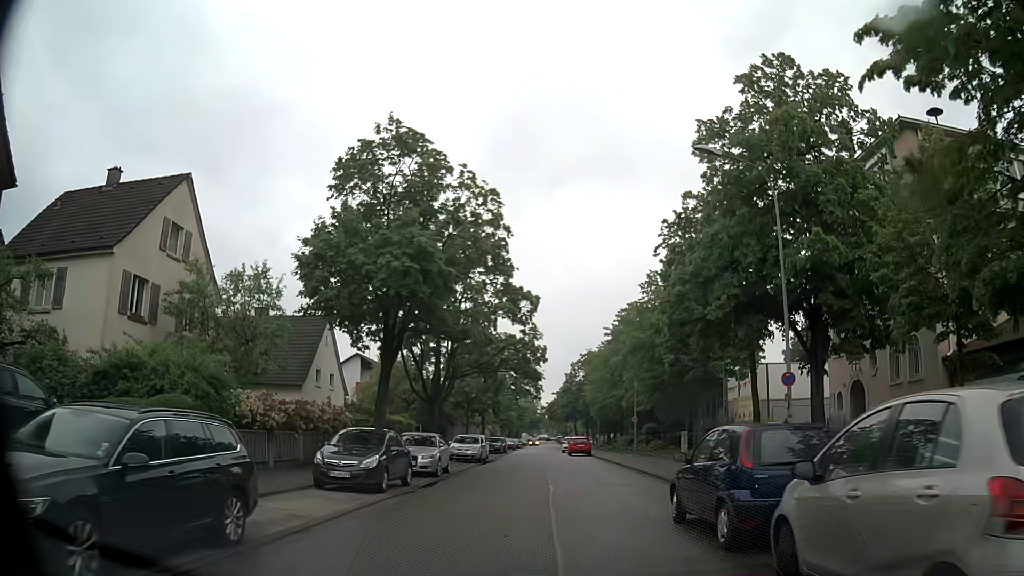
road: residential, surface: asphalt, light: Day
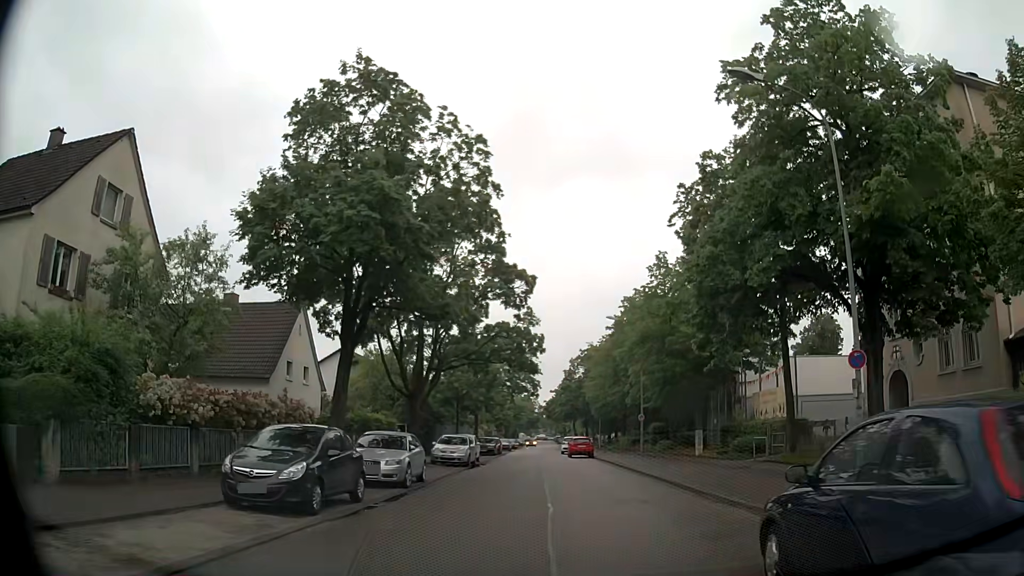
(0.0, +4.5) m; -1°
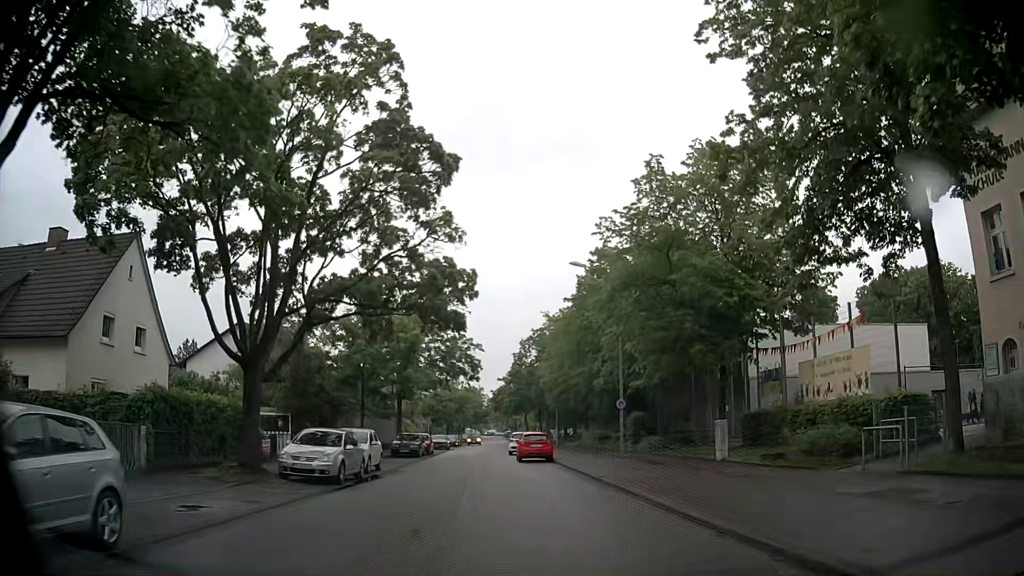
(+0.7, +13.3) m; +5°
